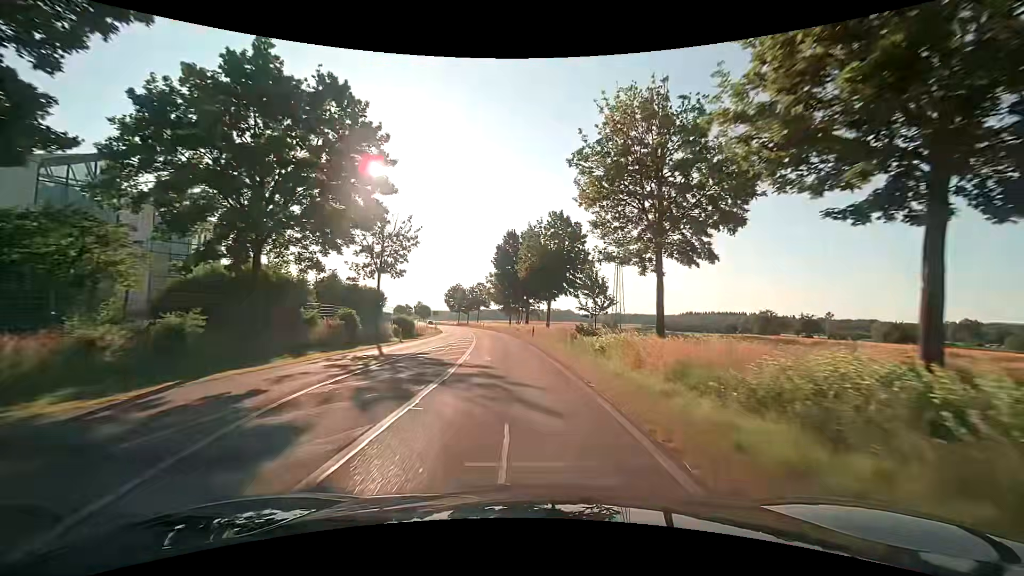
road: secondary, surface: asphalt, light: Day
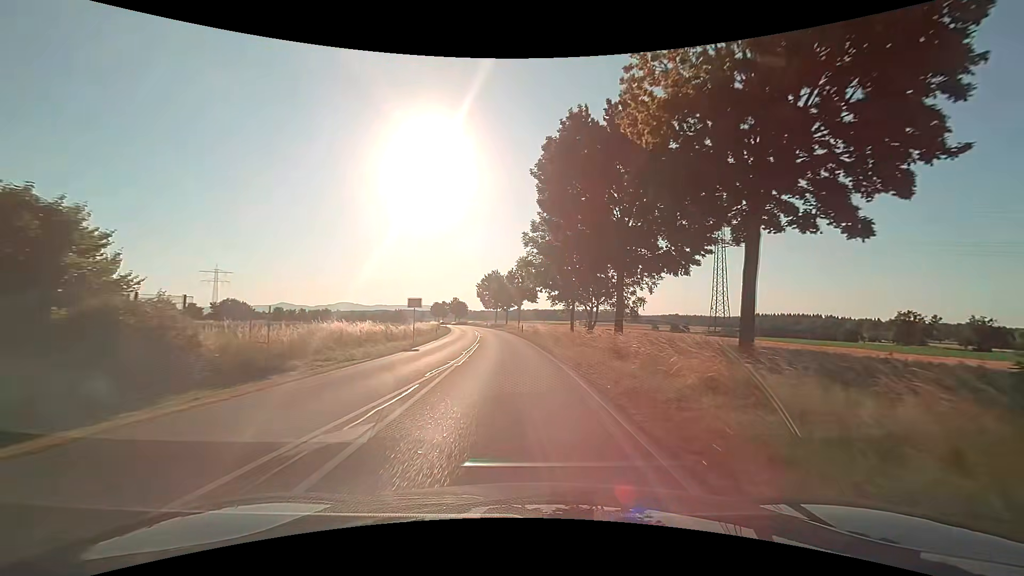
(-2.4, +38.7) m; -6°
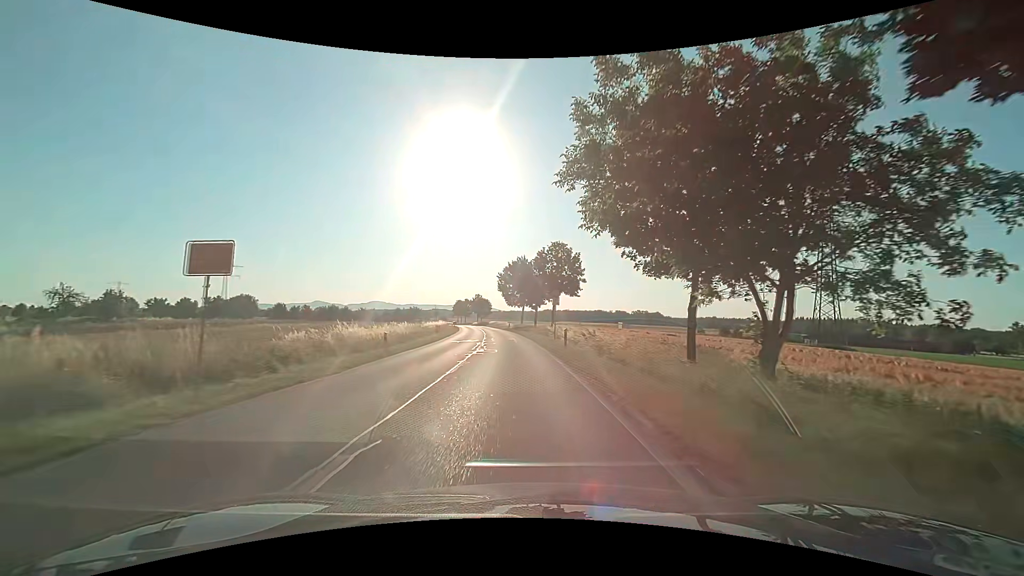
(-0.8, +24.3) m; -3°
(0, +10) (-1, +20) (-1, +30) (-2, +40) (-3, +50) (-4, +60) (-5, +70) (-6, +80) (-8, +90) (-10, +99) m
